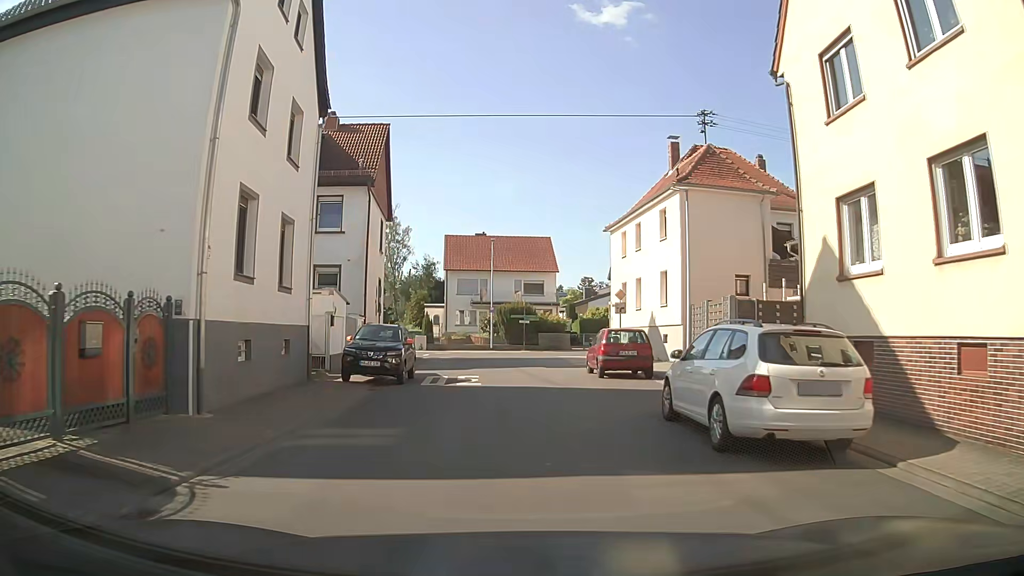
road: unclassified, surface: asphalt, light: Day
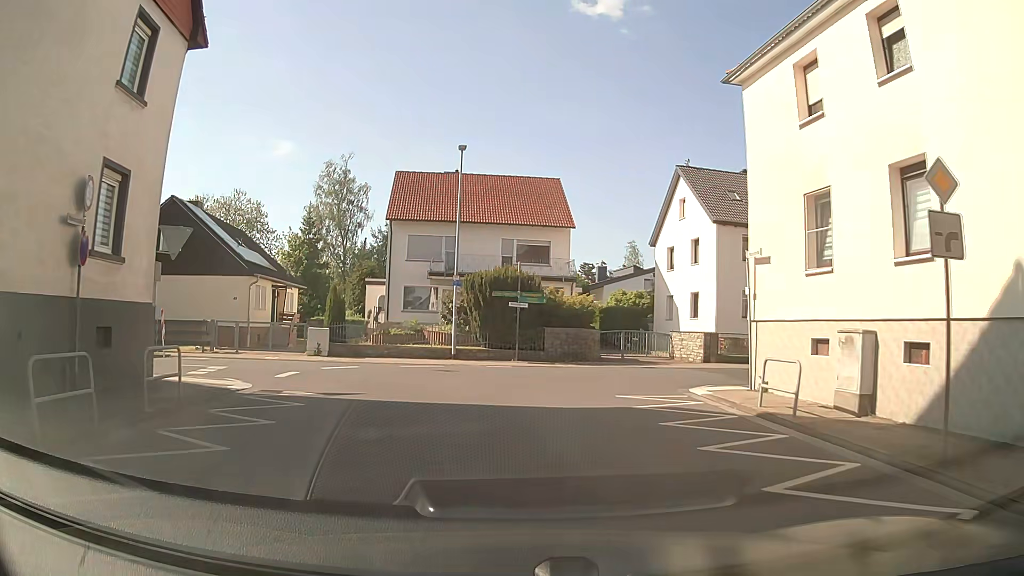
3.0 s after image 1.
(-0.4, +24.0) m; 0°
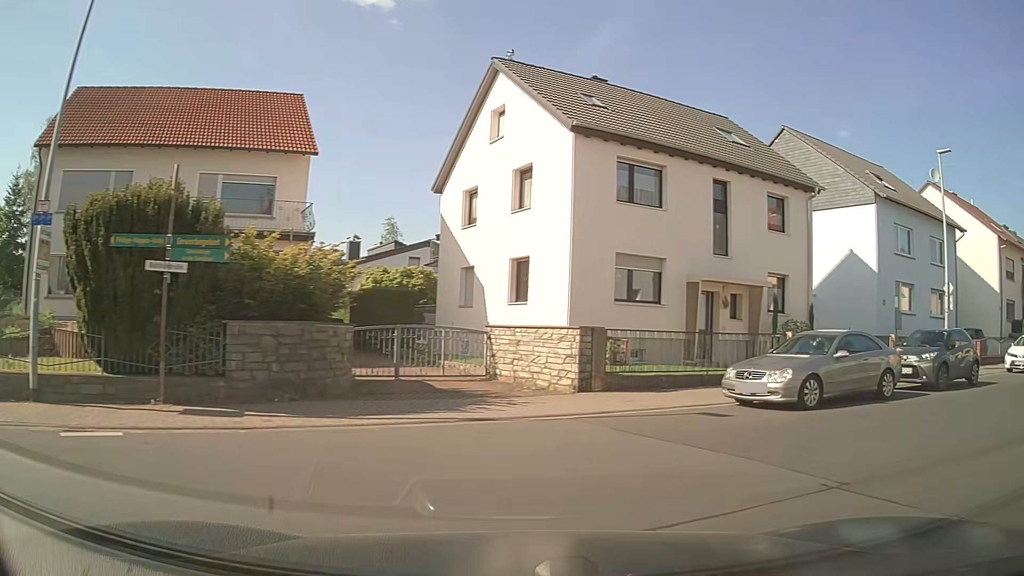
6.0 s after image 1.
(+0.7, +14.8) m; +21°
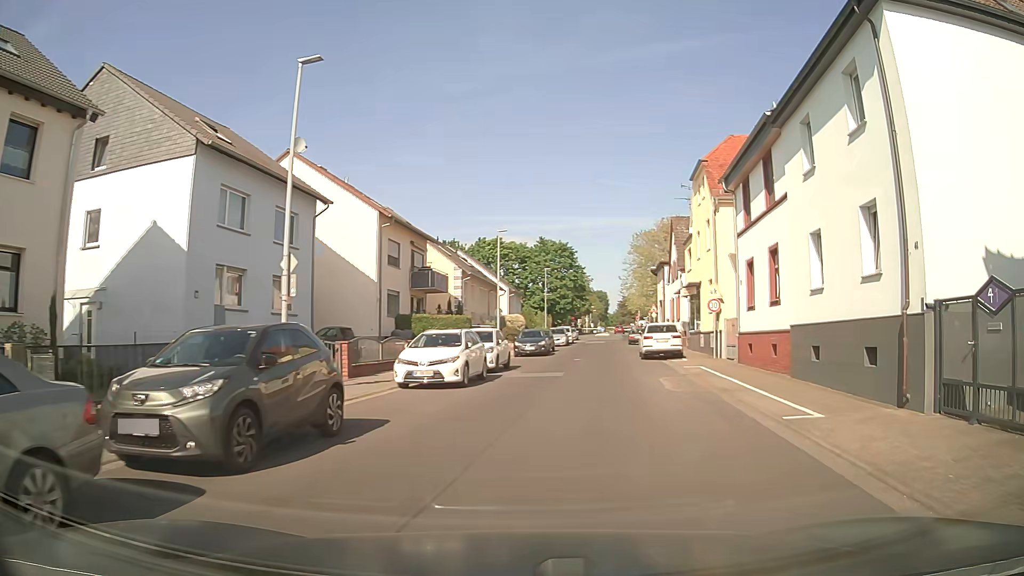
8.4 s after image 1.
(+5.2, +8.5) m; +53°
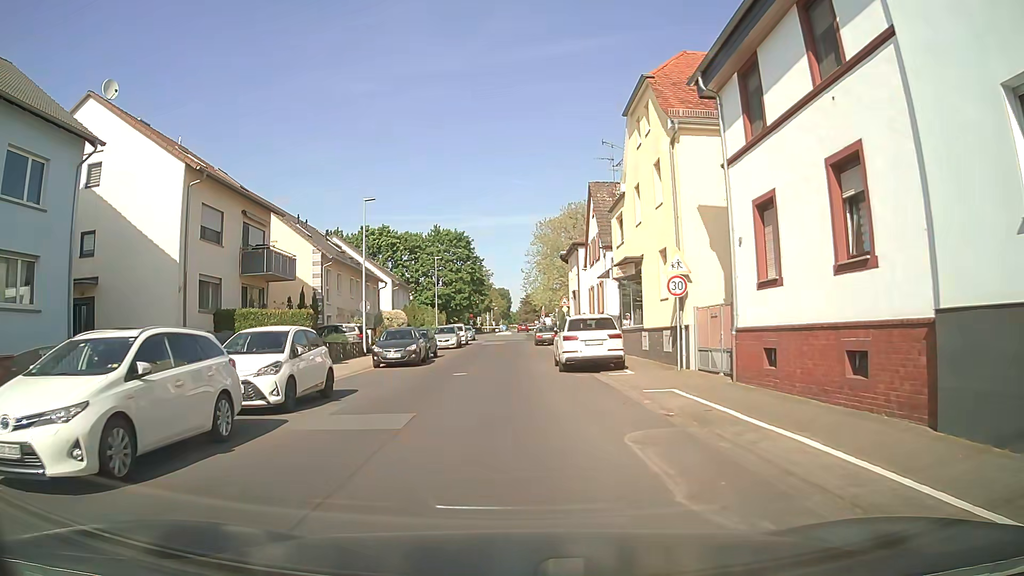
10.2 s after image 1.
(+1.7, +11.3) m; +10°
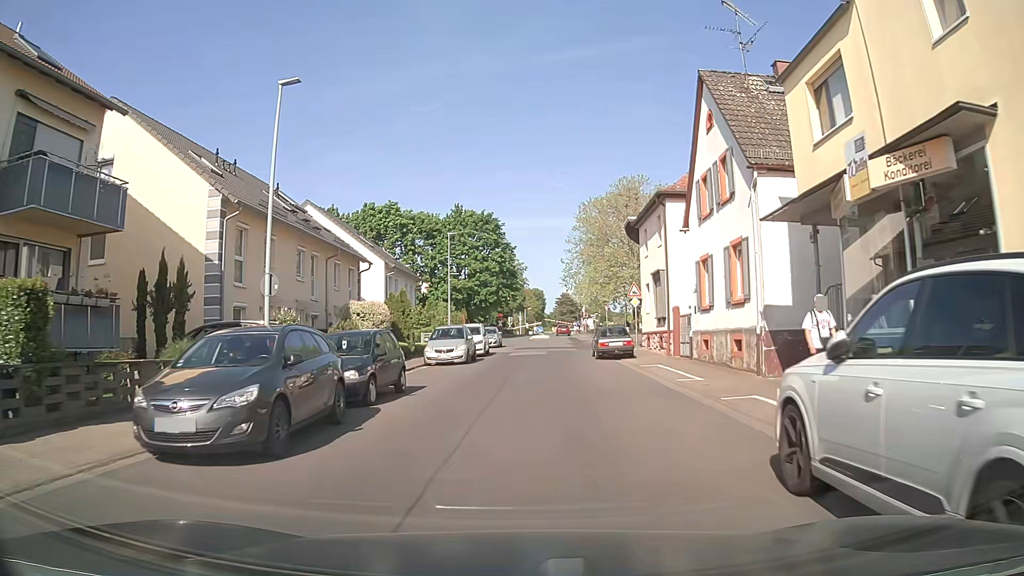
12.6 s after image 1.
(-0.6, +18.3) m; -3°
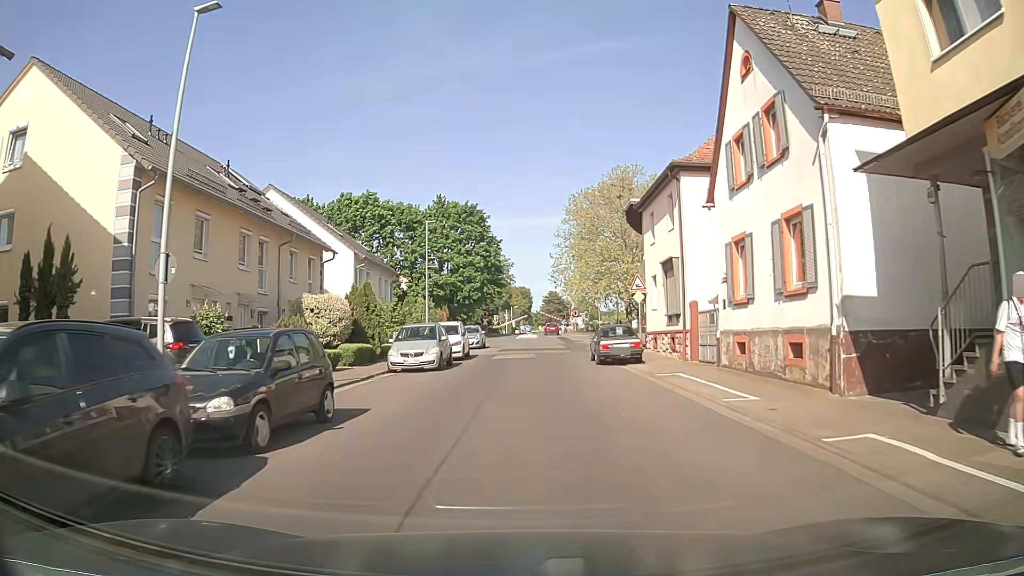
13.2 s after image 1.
(0.0, +5.0) m; +1°
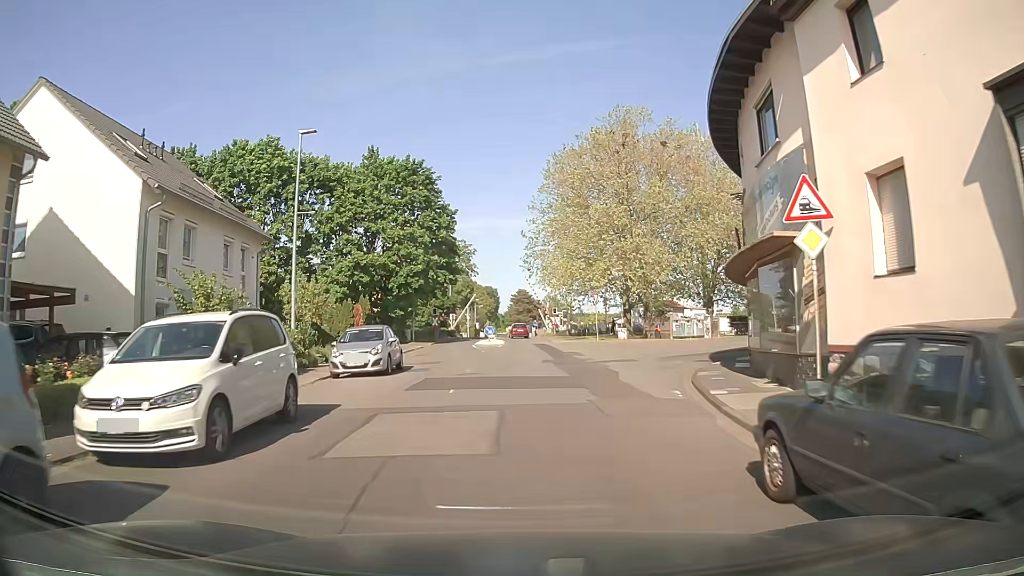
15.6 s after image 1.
(+0.4, +21.5) m; +2°
(0, +10) (+1, +20) (+1, +30) (+1, +40) (+1, +50) (+1, +60) (+1, +70) (0, +80) (0, +90) (0, +100) m
